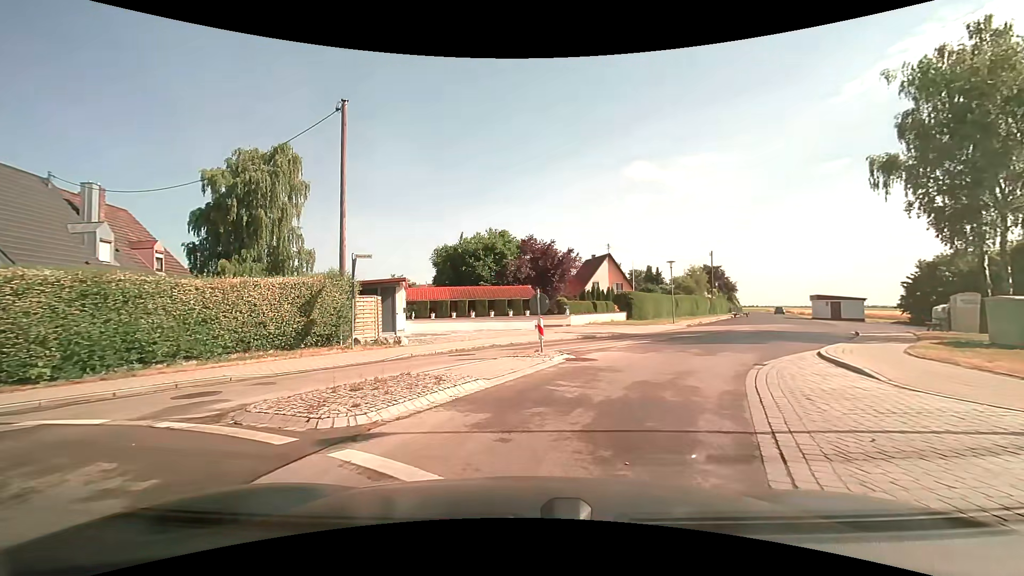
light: Day
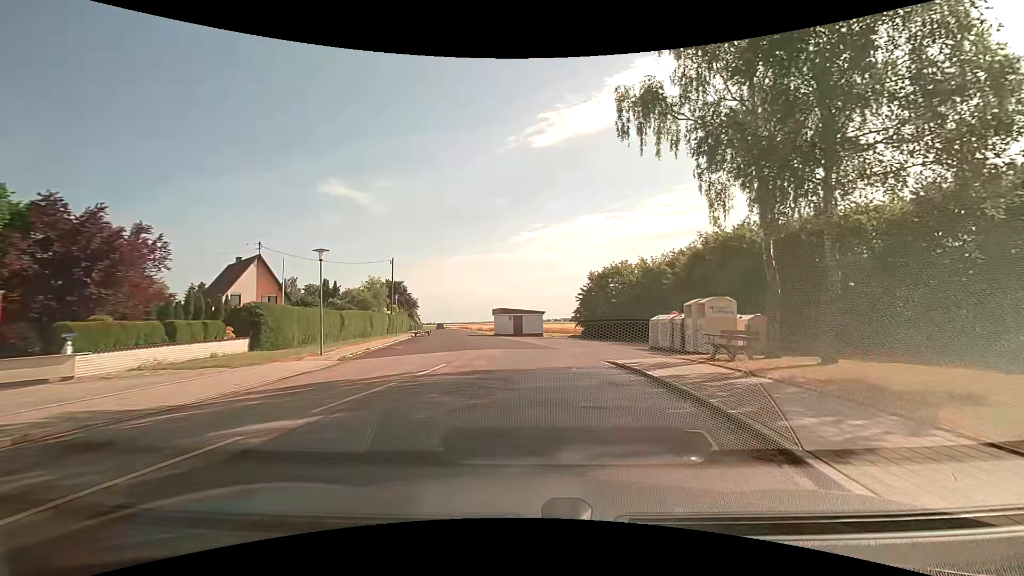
(+4.5, +16.3) m; +33°
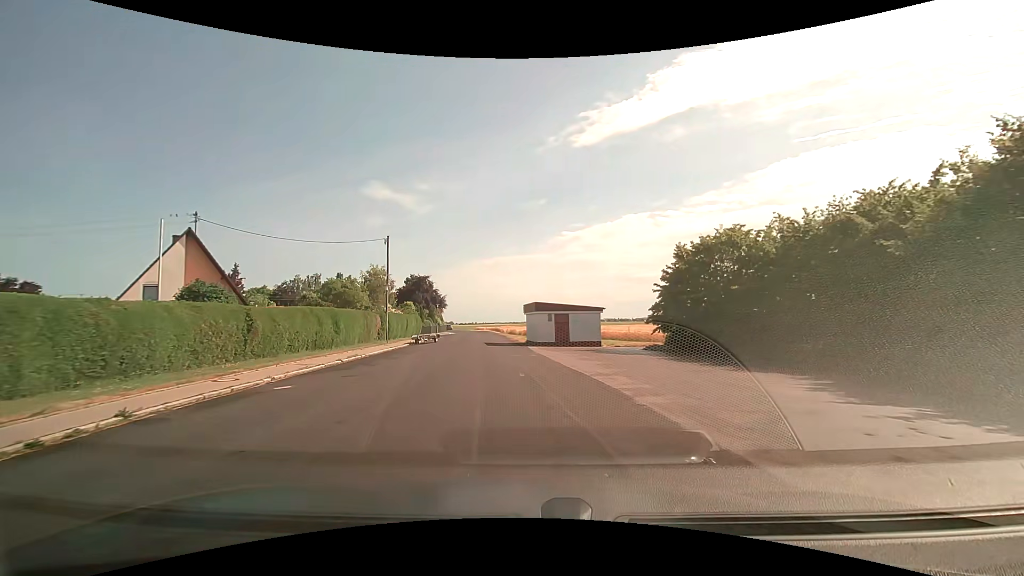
(0.0, +19.5) m; -4°
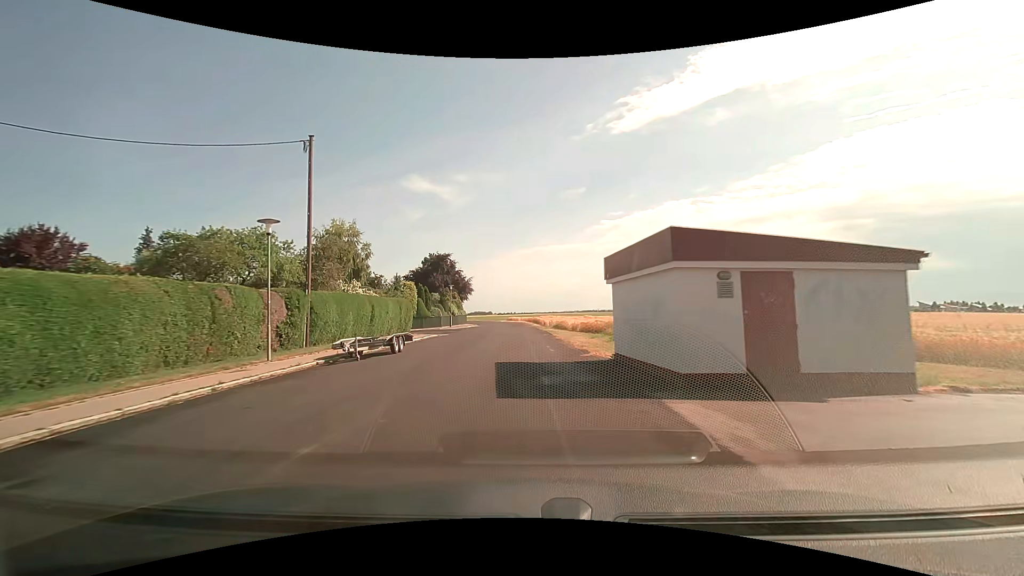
(-1.4, +25.8) m; -5°
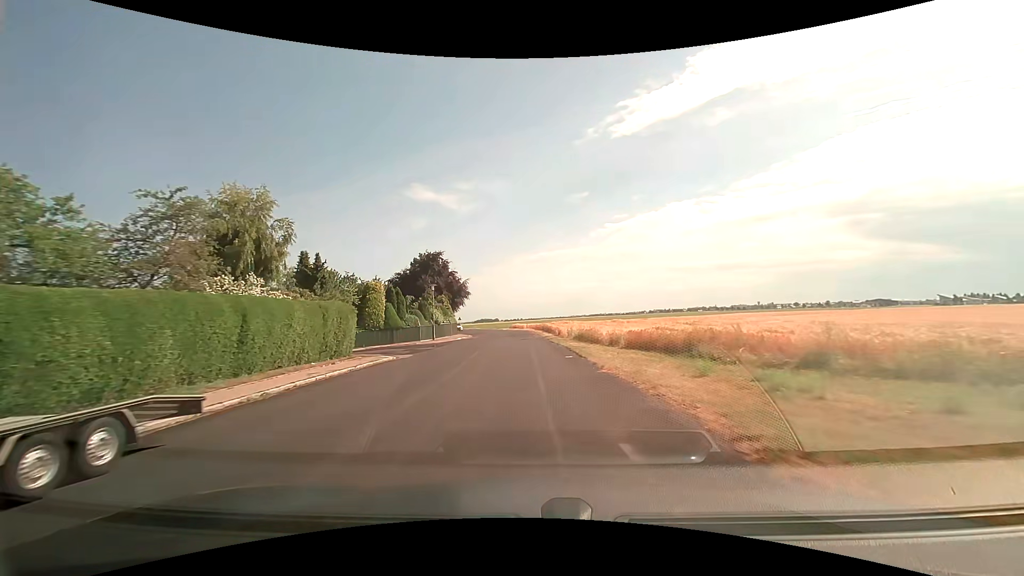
(0.0, +14.7) m; 0°
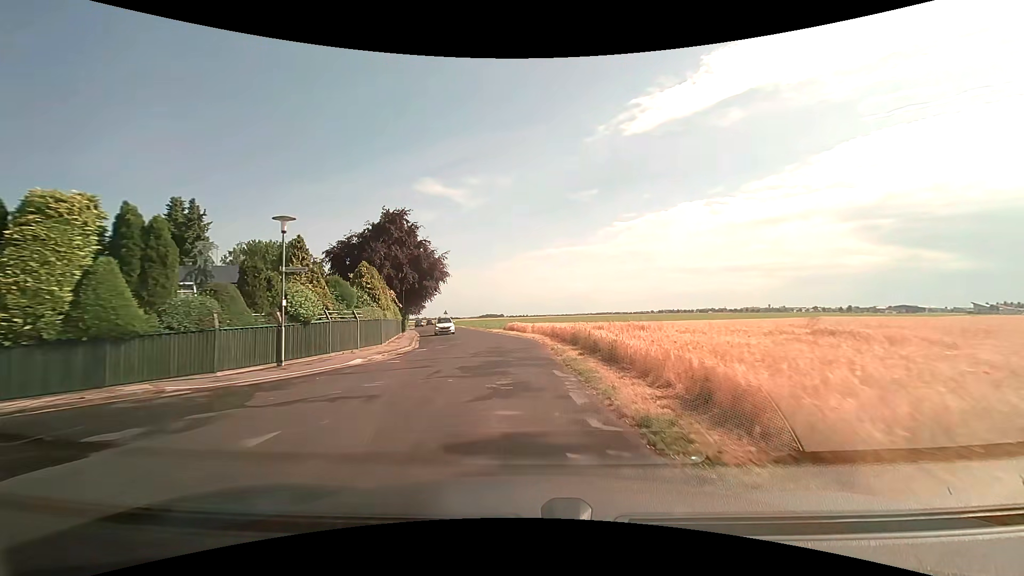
(-0.5, +28.6) m; -2°
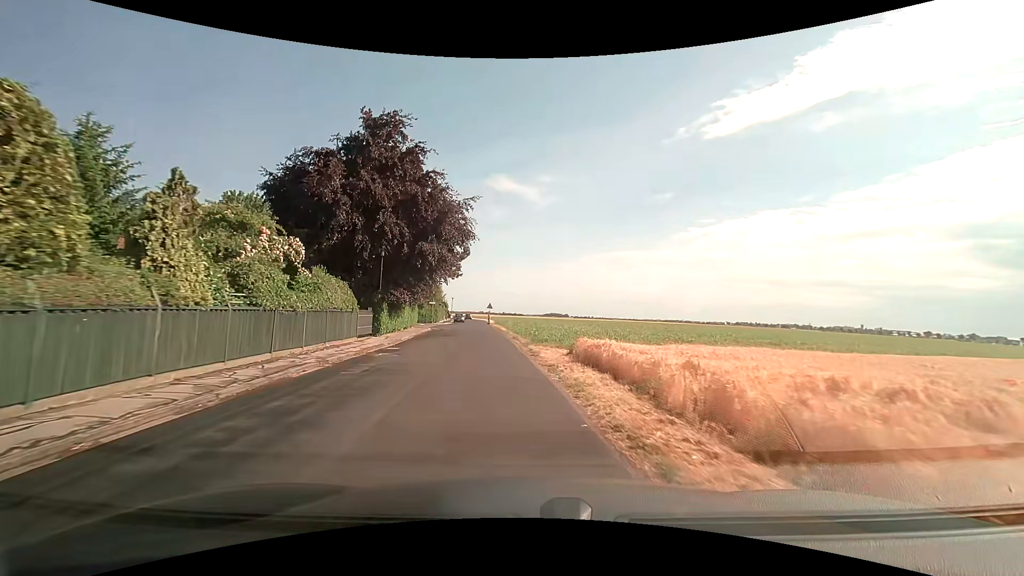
(-0.8, +25.9) m; -6°
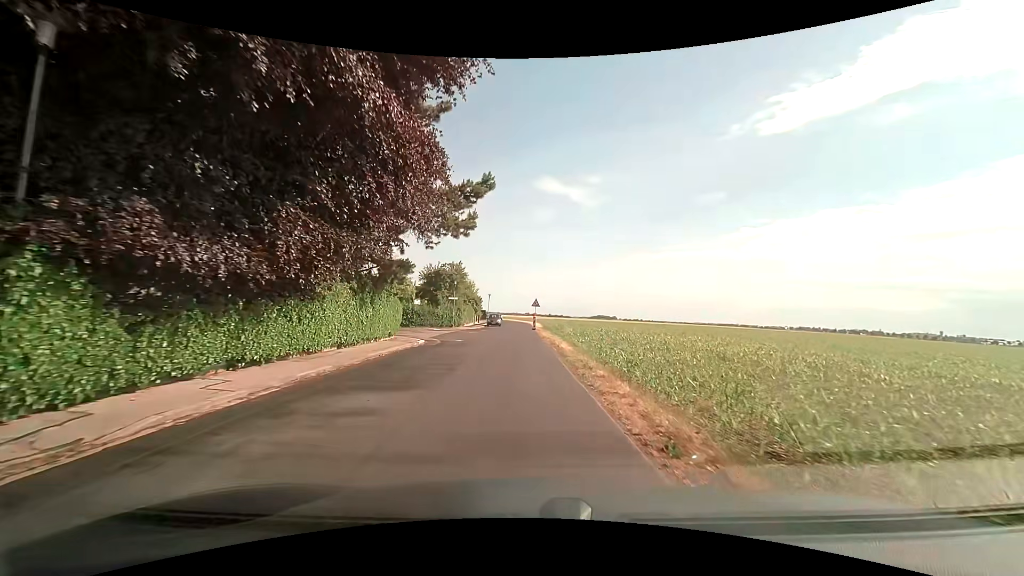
(-1.7, +22.5) m; -6°
(0, +10) (0, +20) (0, +30) (-3, +39) (-12, +43) (-21, +40) (-30, +36) (-39, +32) (-49, +28) (-58, +24) m
